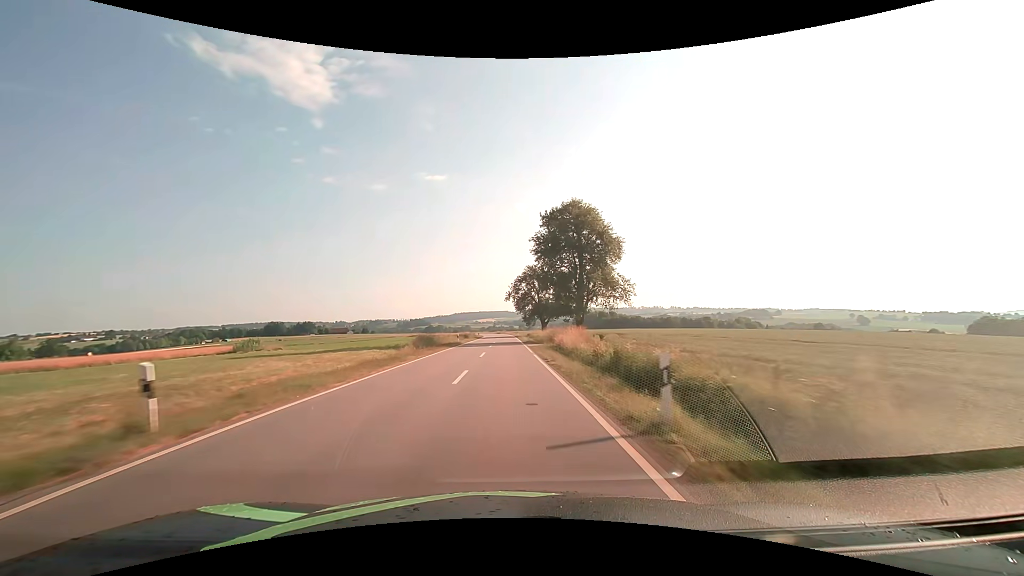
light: Day
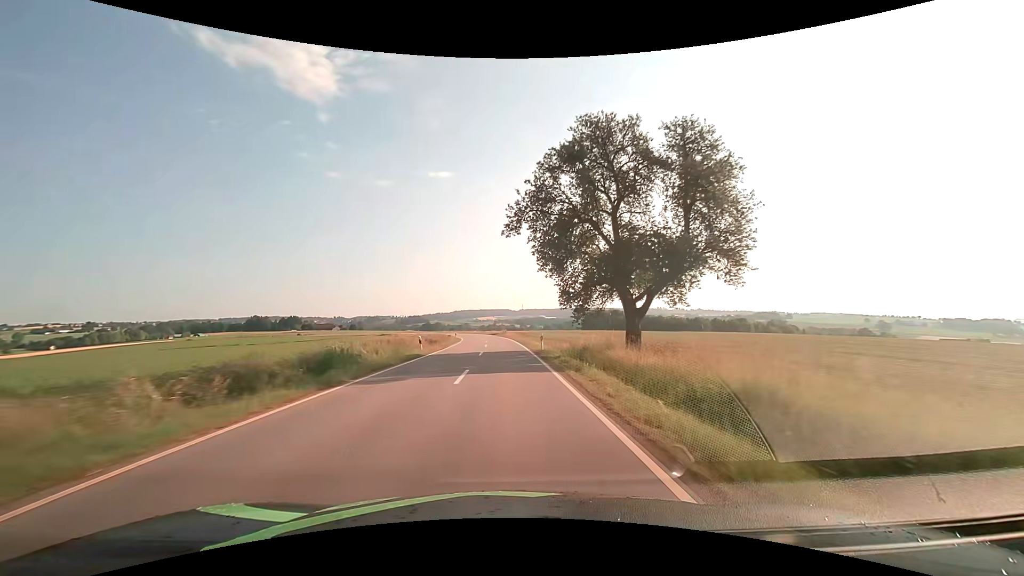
(-0.4, +61.0) m; 0°
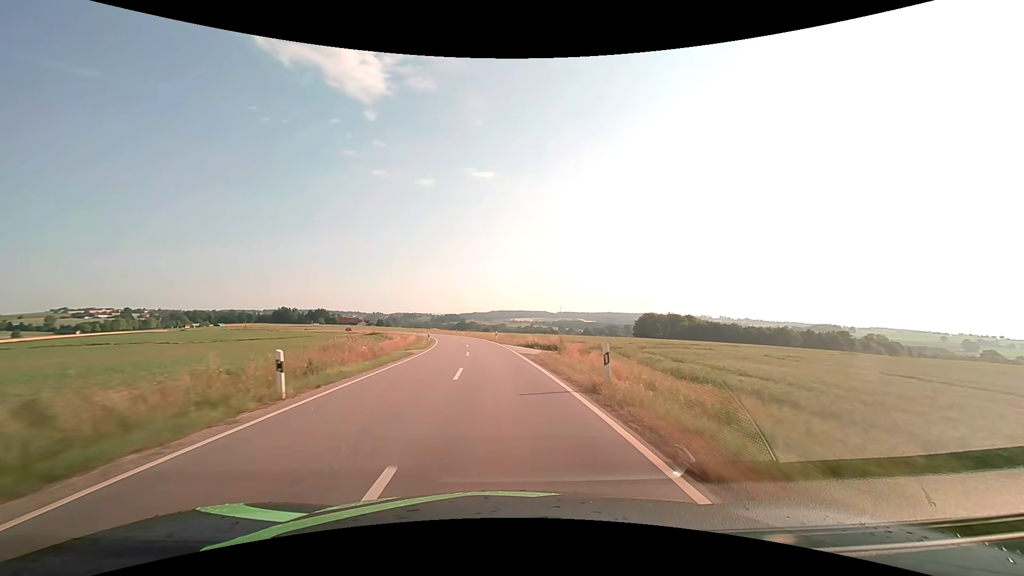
(-1.7, +59.7) m; -4°
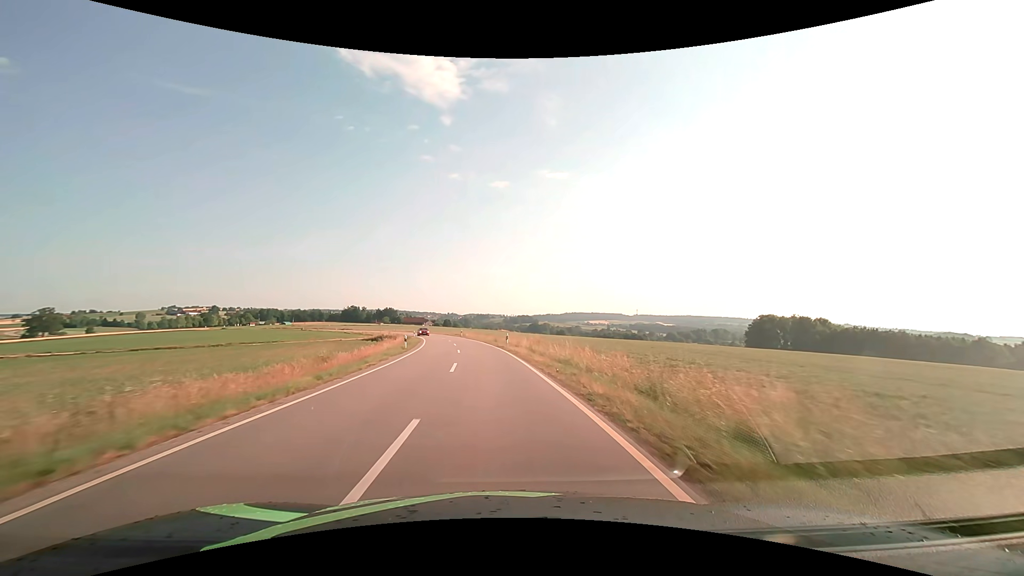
(-4.0, +58.4) m; -8°
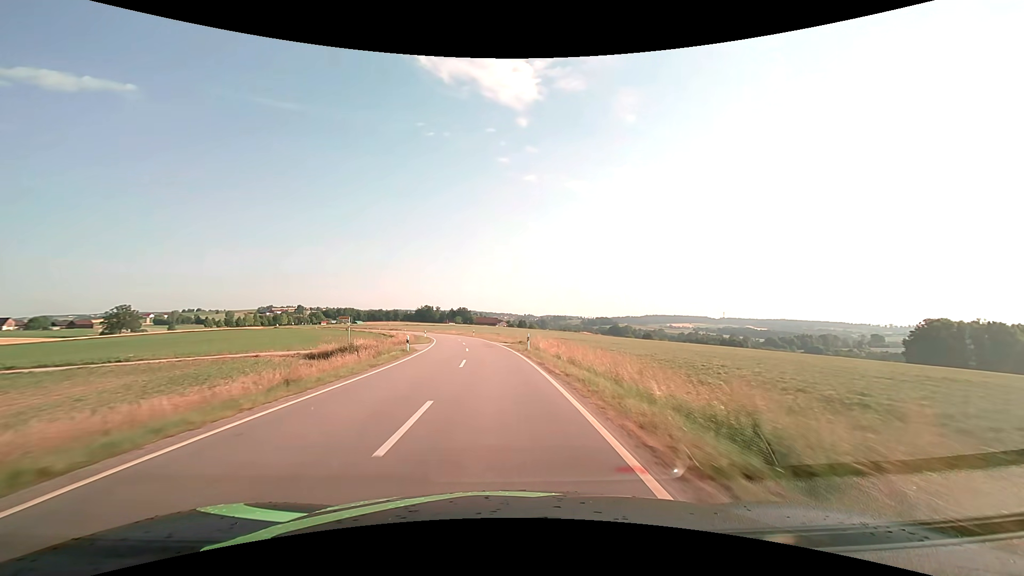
(-3.5, +46.8) m; -9°
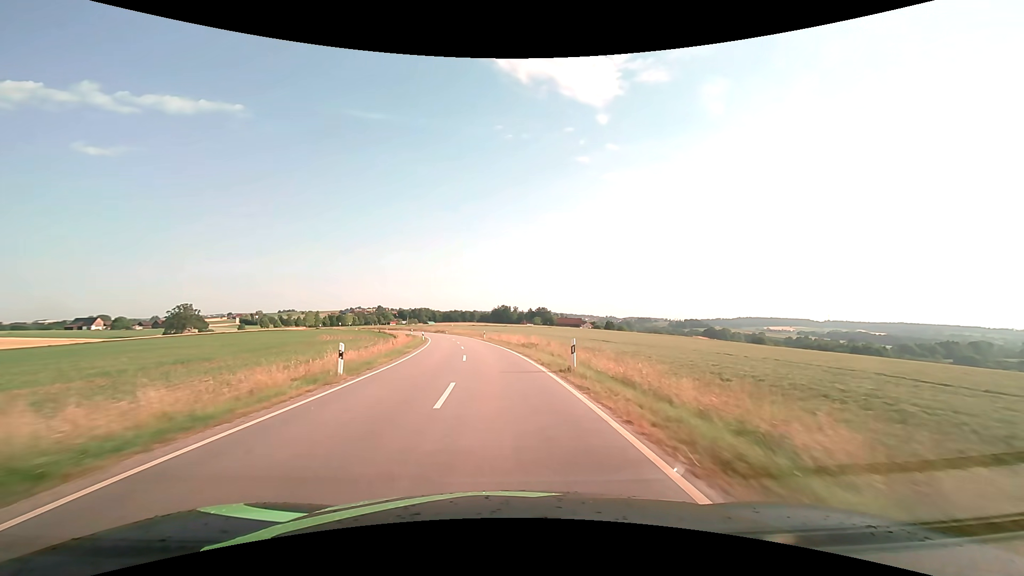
(-4.4, +57.7) m; -9°
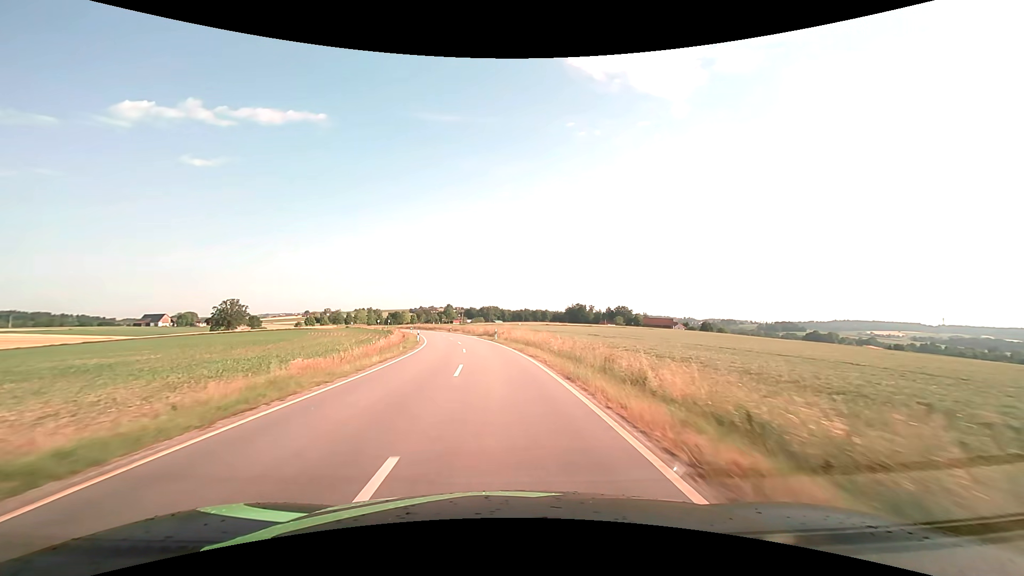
(-4.3, +55.7) m; -8°
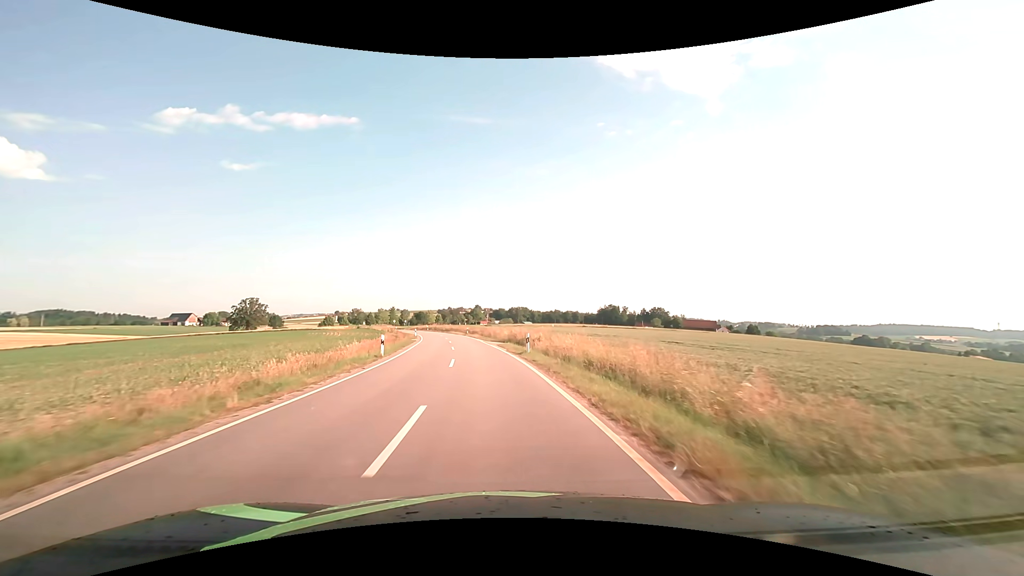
(-0.5, +20.9) m; -3°
(0, +10) (-1, +20) (-2, +30) (-3, +40) (-5, +50) (-6, +60) (-8, +69) (-10, +79) (-13, +89) (-16, +98) m
